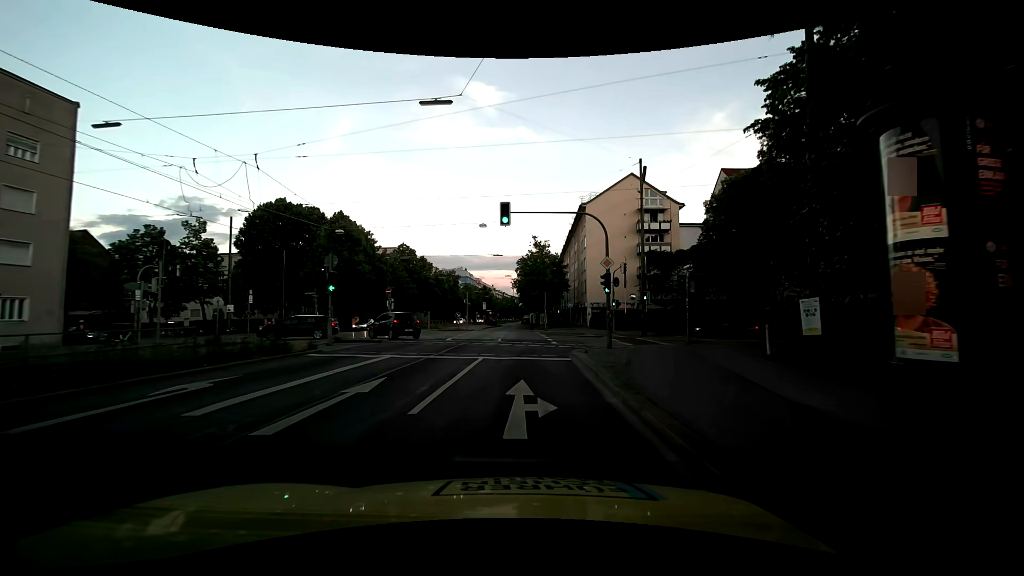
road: secondary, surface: asphalt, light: Day
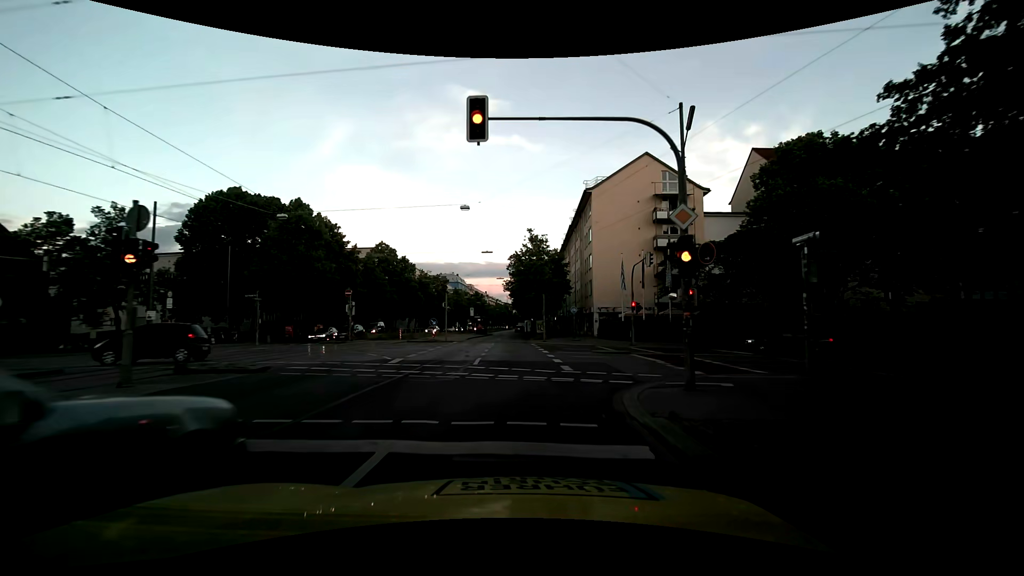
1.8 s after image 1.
(0.0, +10.7) m; +1°
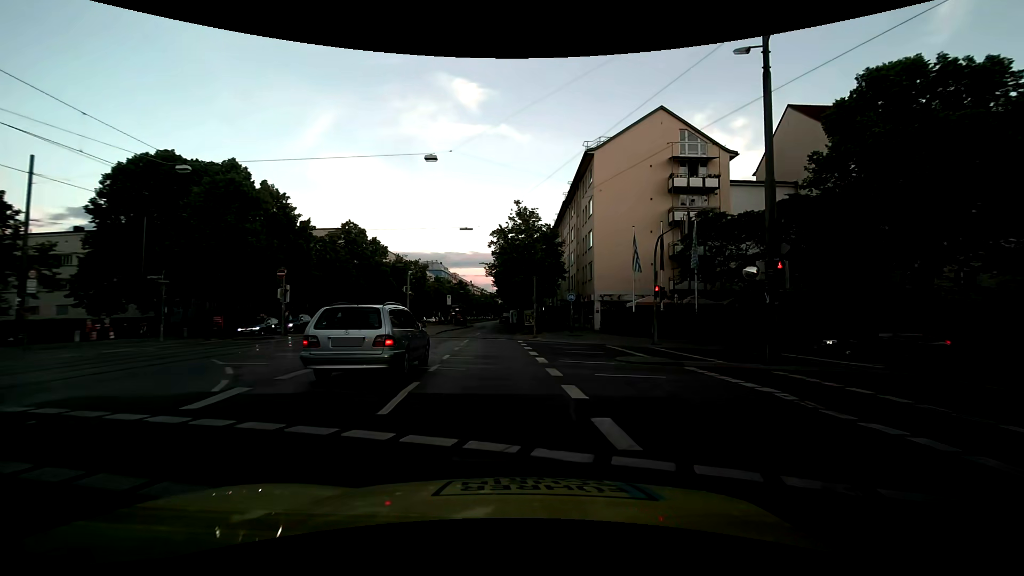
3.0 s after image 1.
(-0.1, +9.4) m; 0°
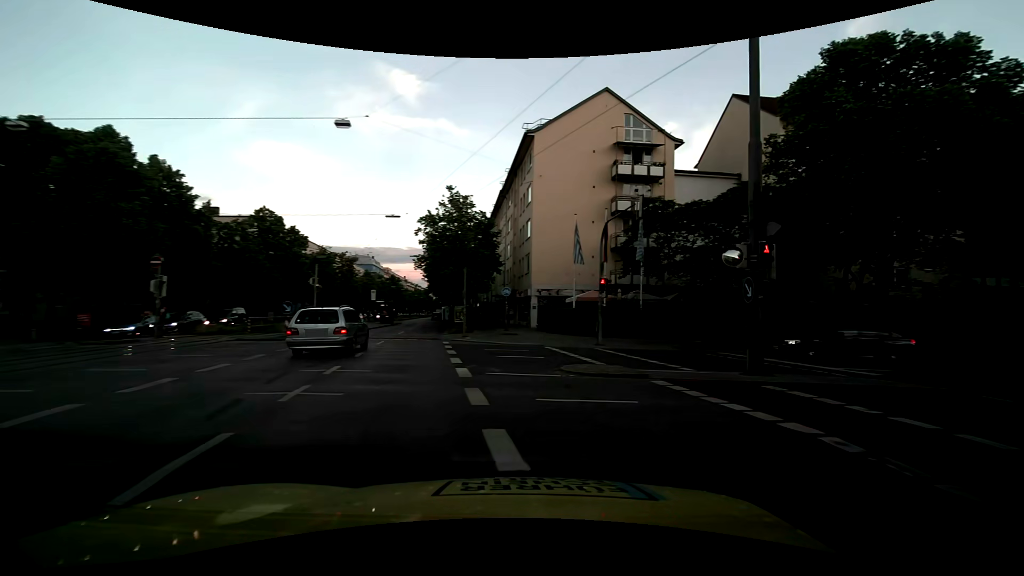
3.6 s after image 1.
(+0.2, +3.7) m; +7°
